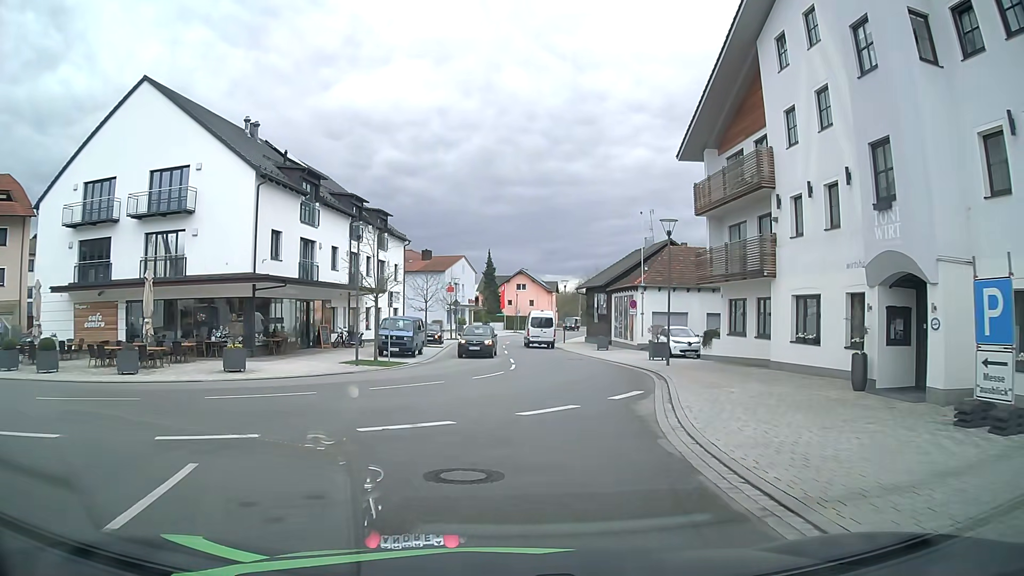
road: tertiary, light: Day
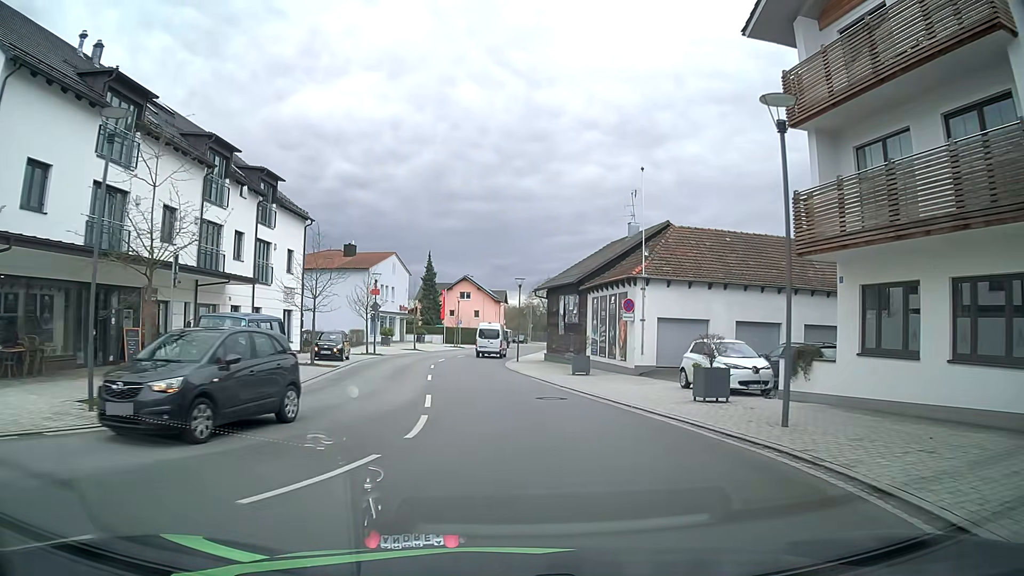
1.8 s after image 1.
(+0.7, +15.4) m; +4°
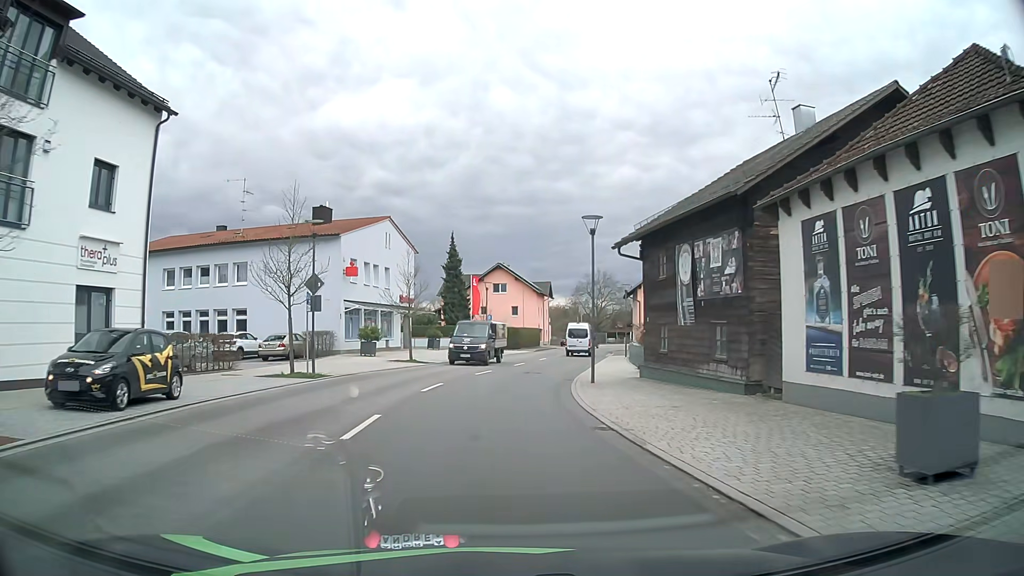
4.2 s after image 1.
(-0.5, +23.3) m; -3°
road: secondary
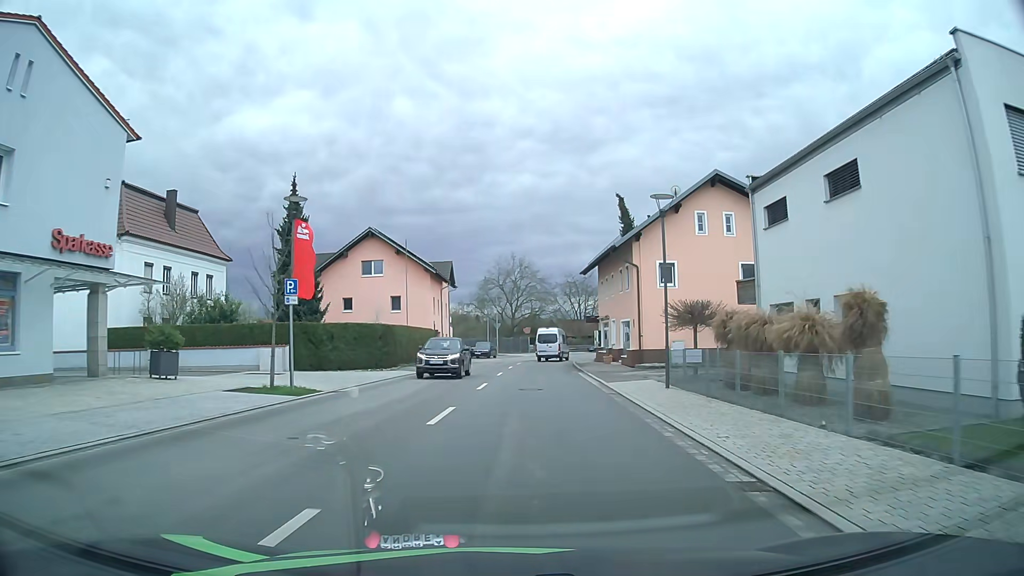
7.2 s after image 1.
(+1.6, +33.6) m; +9°
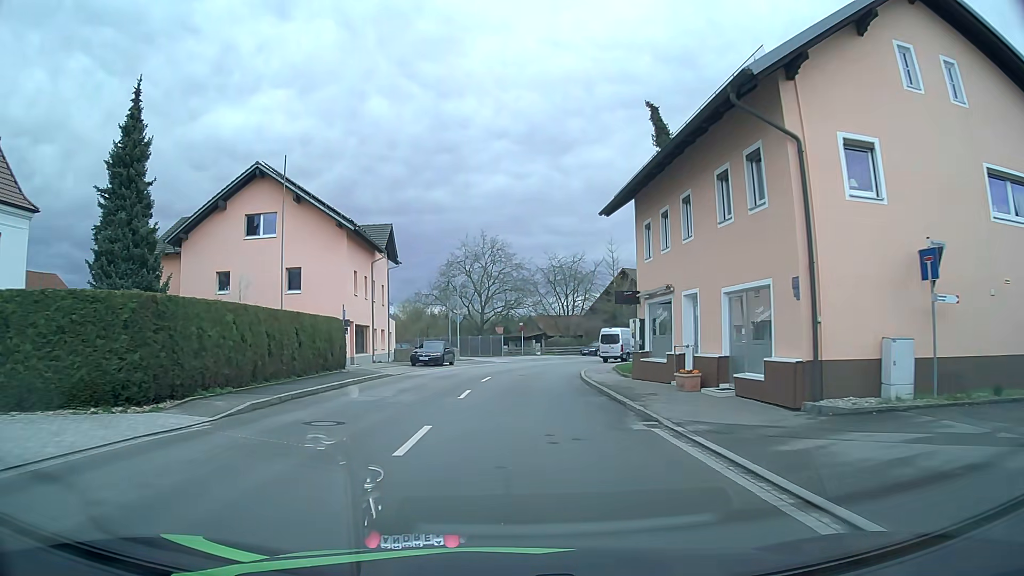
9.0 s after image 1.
(+0.5, +21.1) m; +2°
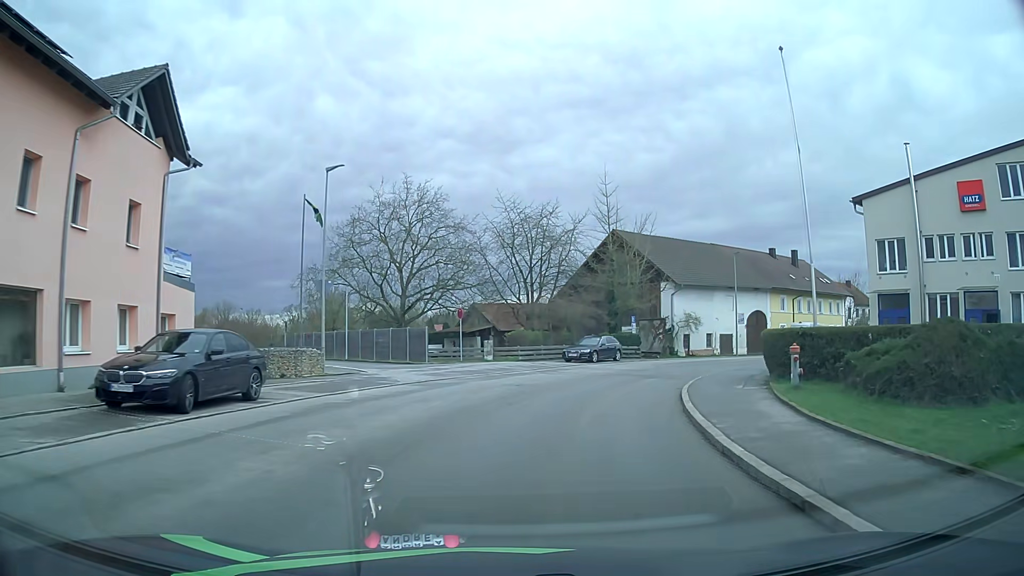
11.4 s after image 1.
(+0.7, +27.8) m; +5°
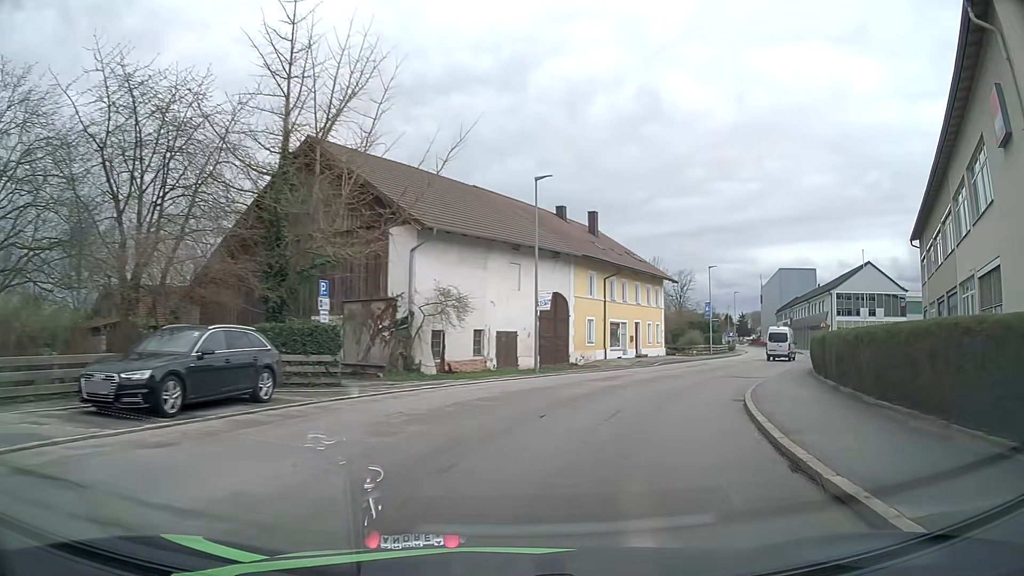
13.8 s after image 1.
(+5.0, +26.0) m; +24°
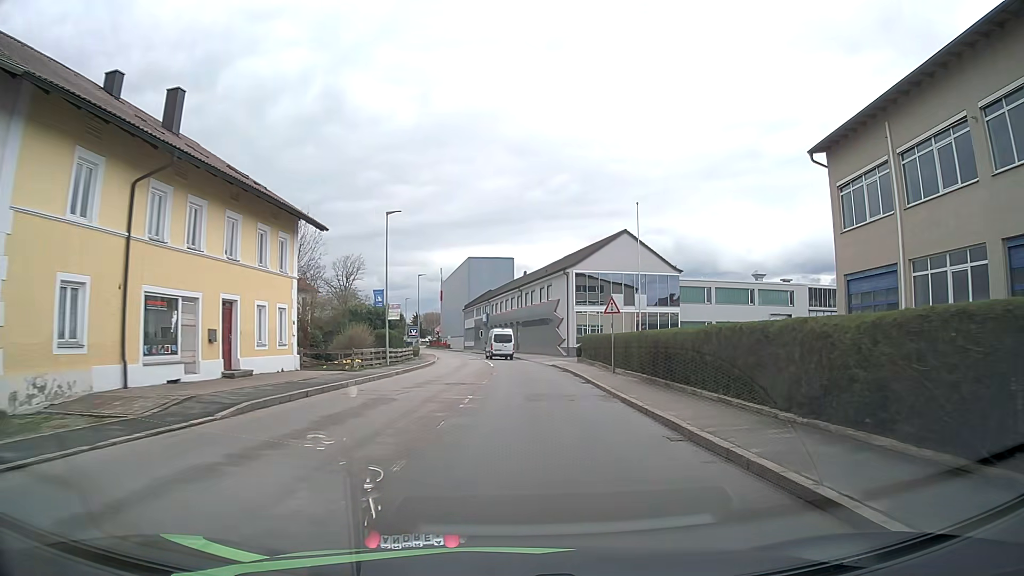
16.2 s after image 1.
(+7.1, +25.4) m; +29°
(0, +10) (0, +20) (0, +30) (0, +40) (-1, +50) (-2, +60) (-3, +70) (-5, +80) (-7, +89) (-9, +99) m
